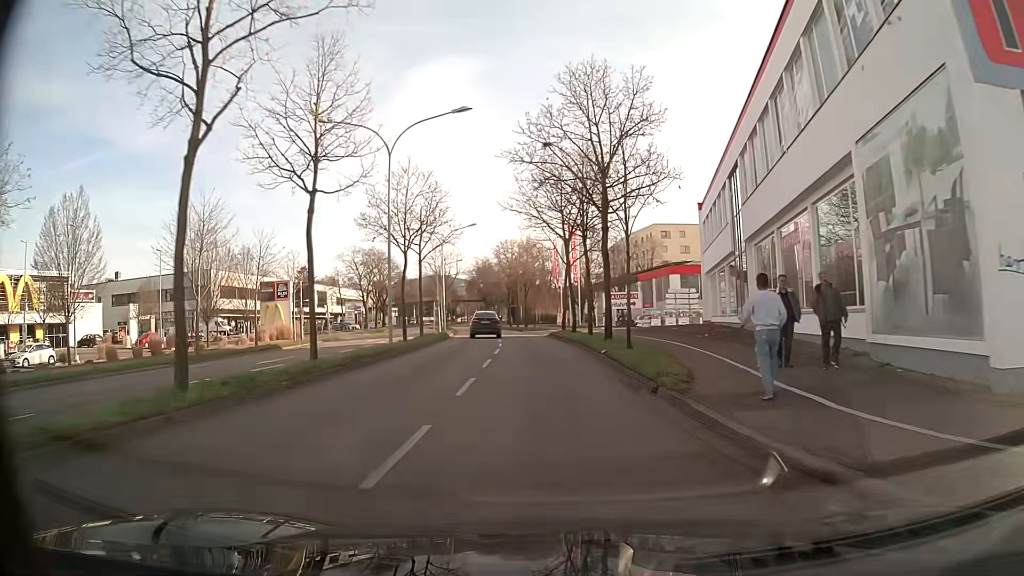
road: primary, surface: asphalt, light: Day
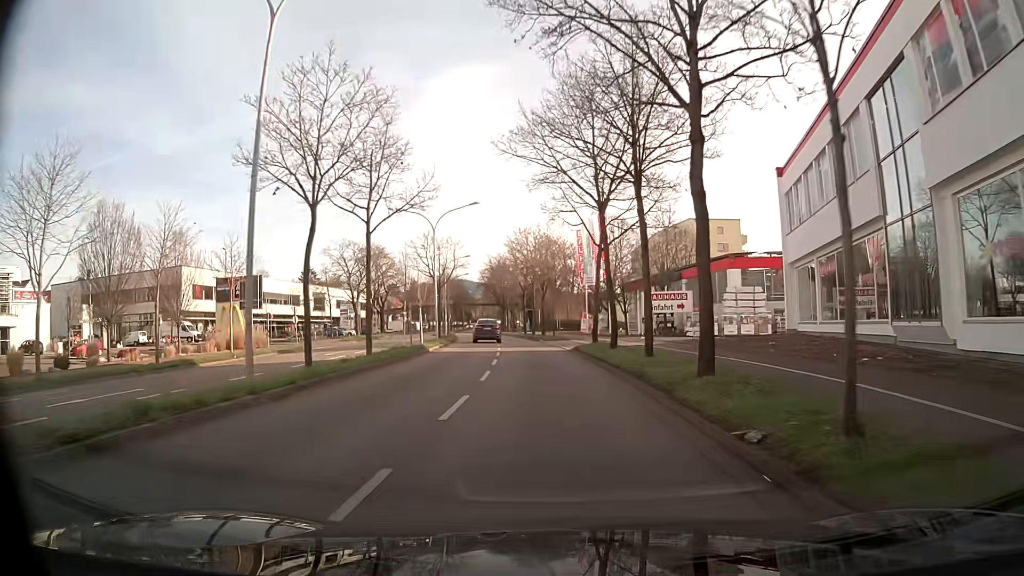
(-0.2, +14.4) m; -1°
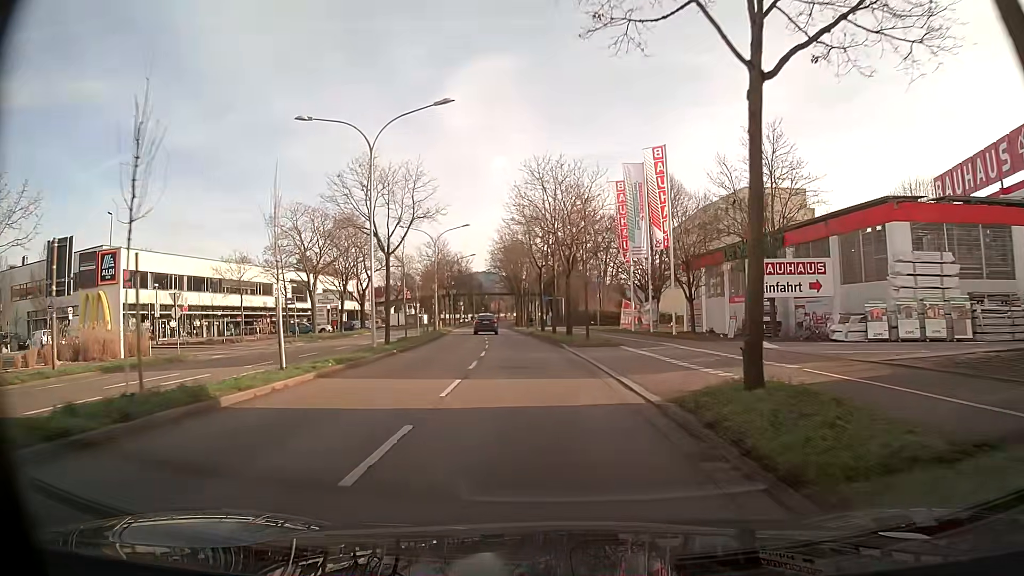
(-0.4, +22.1) m; -2°
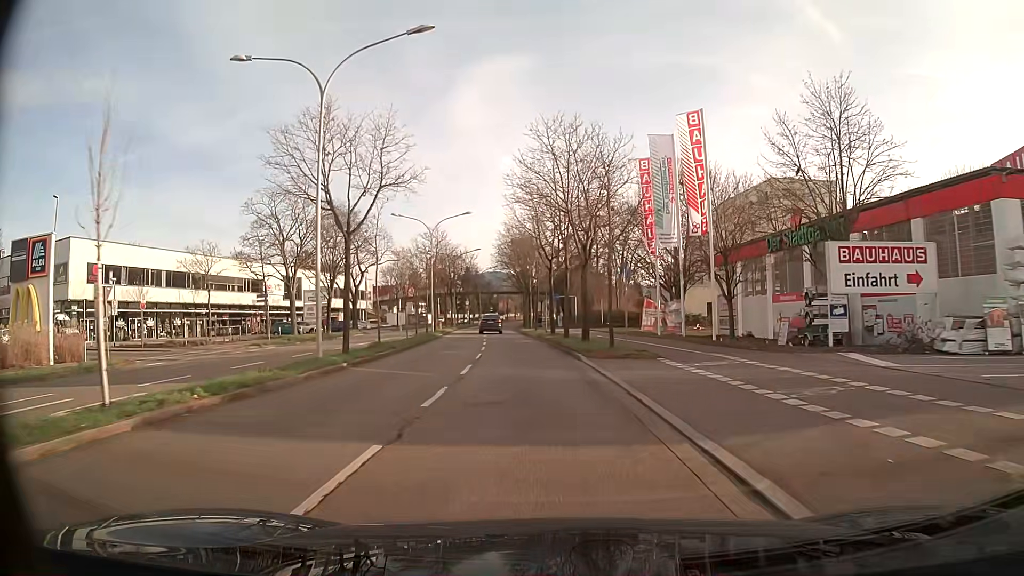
(-0.1, +7.4) m; -1°
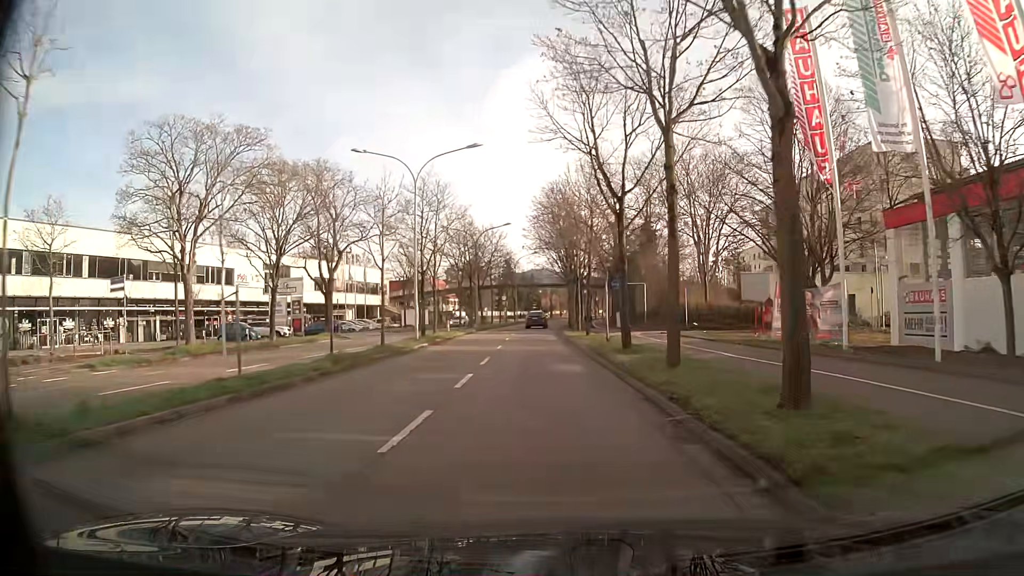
(-0.8, +21.7) m; -4°
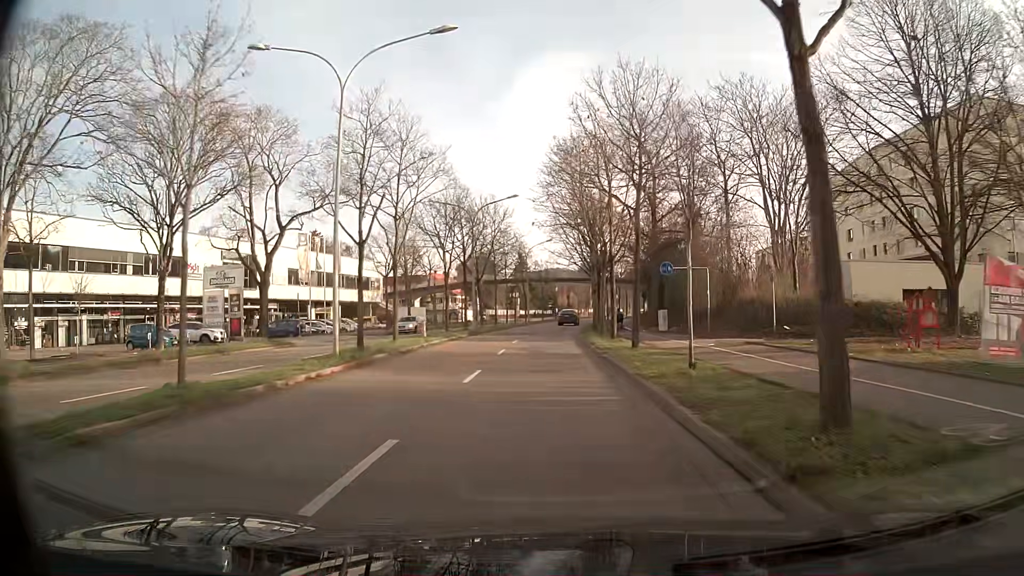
(-0.1, +14.6) m; -1°
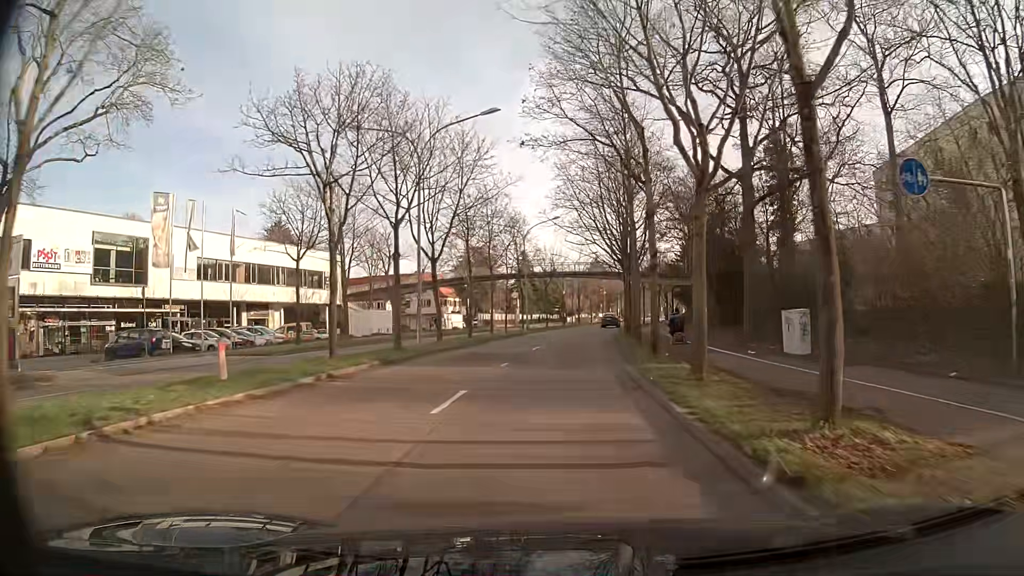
(-0.1, +22.1) m; 0°
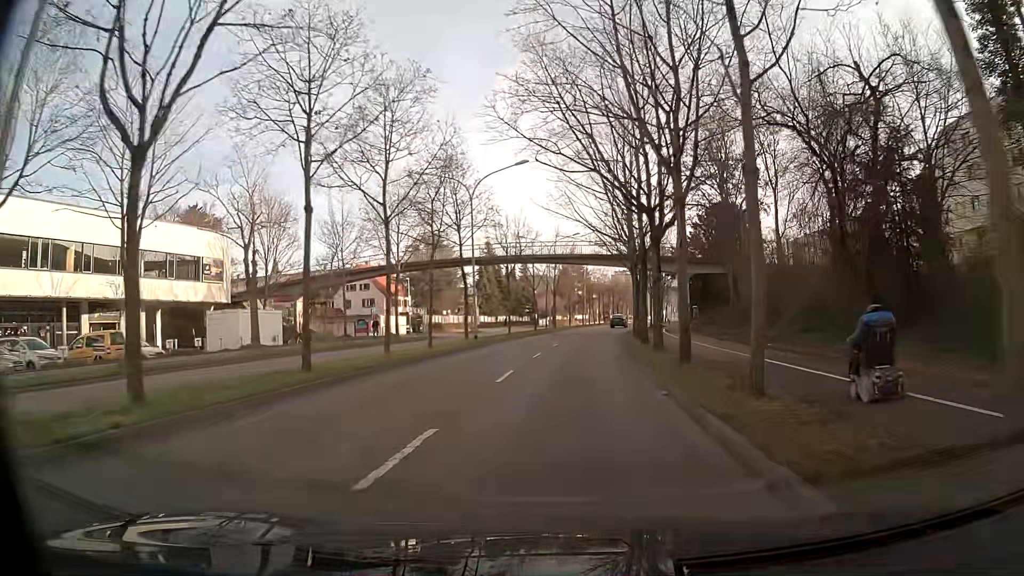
(+0.4, +22.1) m; +3°
